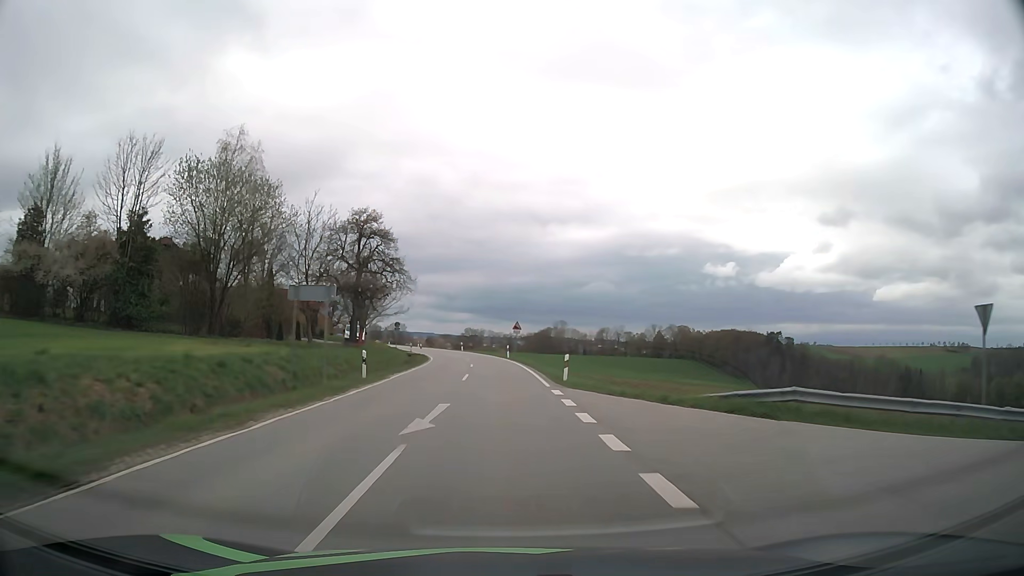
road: secondary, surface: asphalt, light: Day
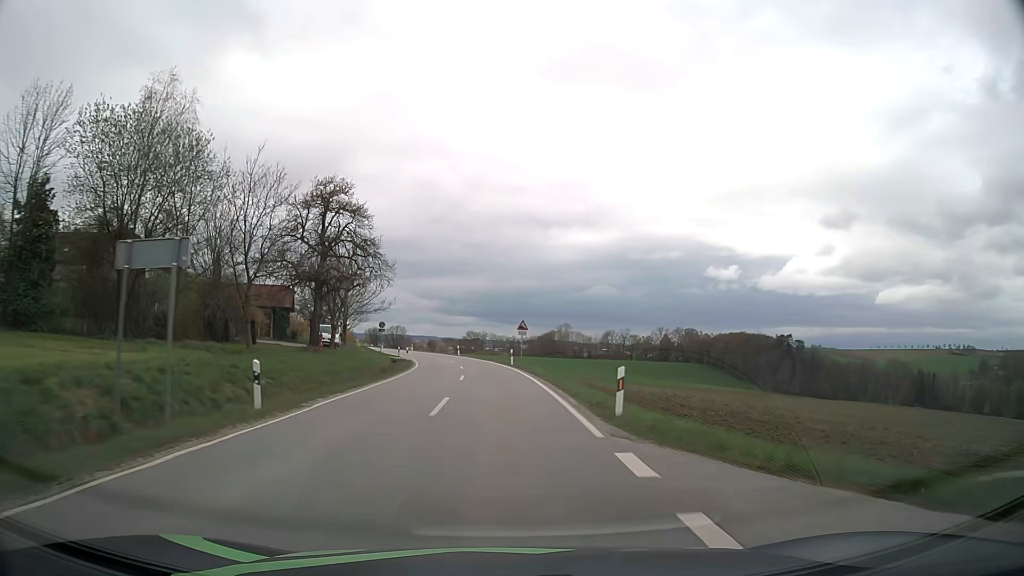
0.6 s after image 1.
(0.0, +10.7) m; 0°
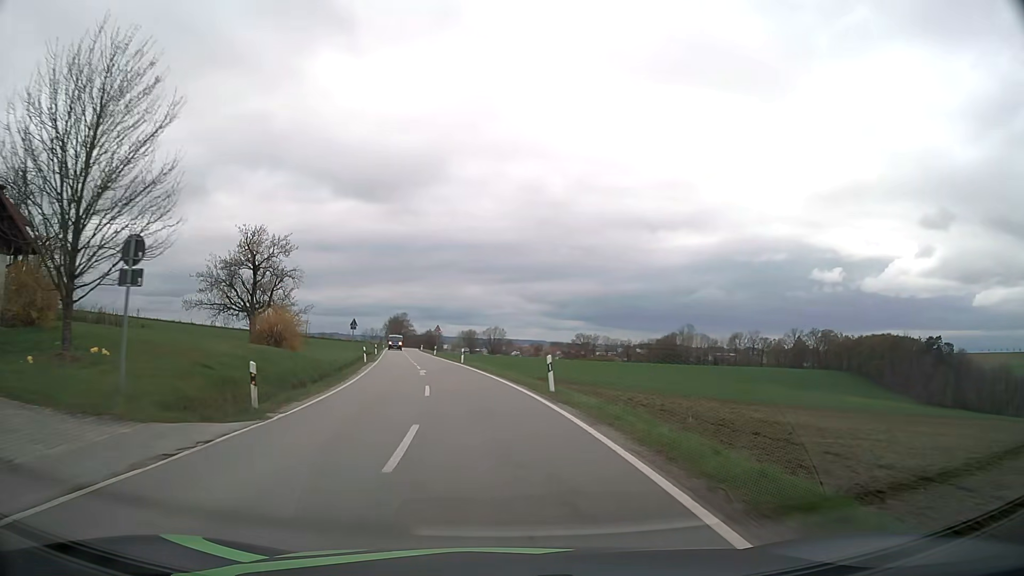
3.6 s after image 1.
(-2.8, +52.6) m; -9°
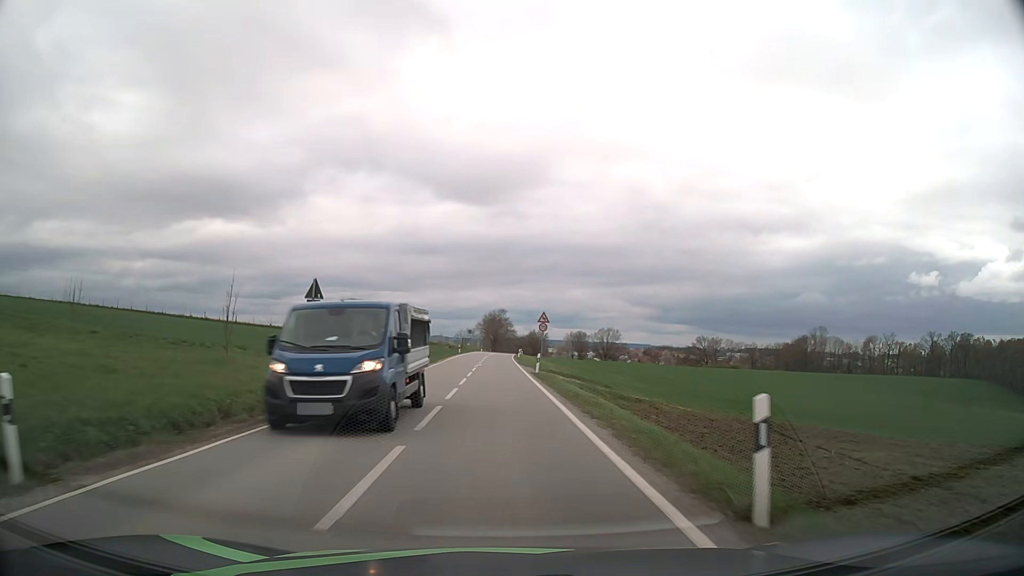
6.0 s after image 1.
(-4.2, +42.0) m; -9°
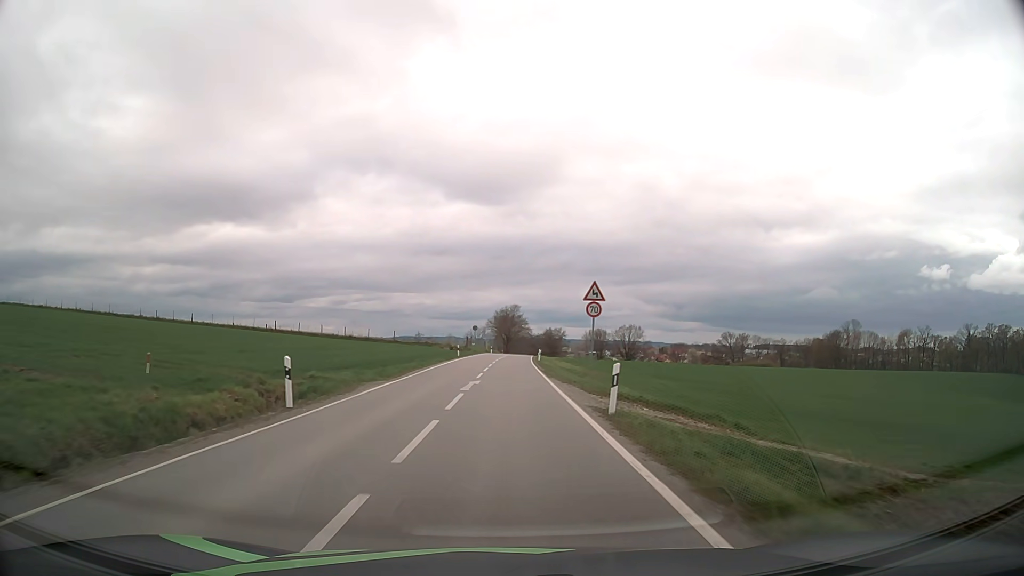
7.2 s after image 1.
(-0.1, +21.4) m; -1°
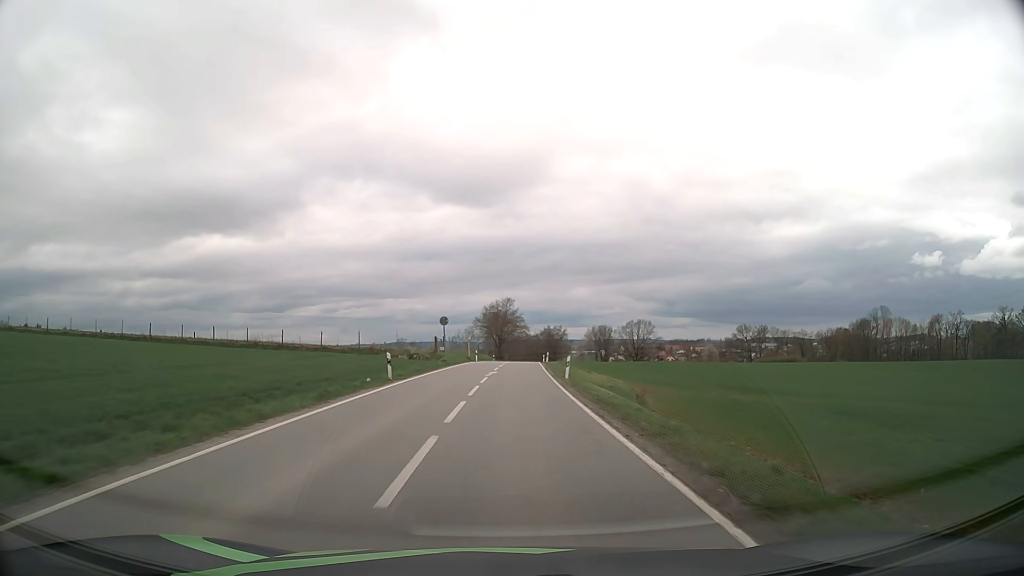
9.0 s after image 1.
(0.0, +32.3) m; +1°
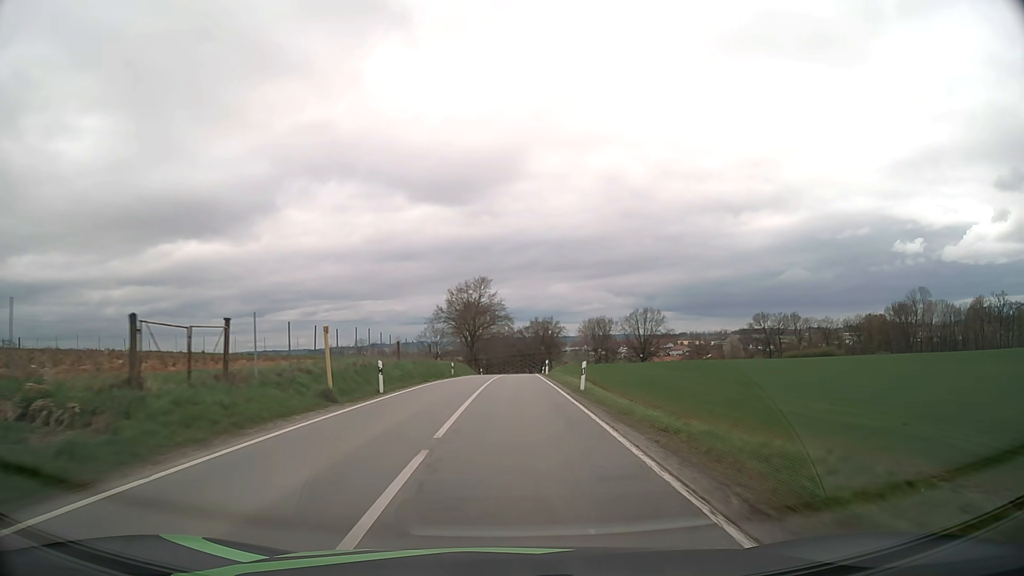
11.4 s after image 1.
(+0.7, +43.4) m; +2°
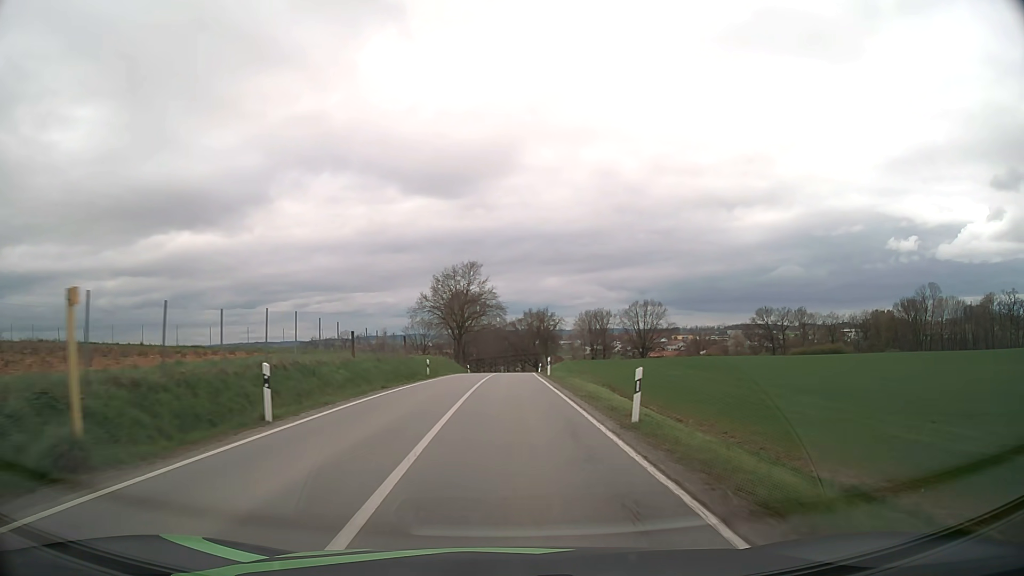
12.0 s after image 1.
(+0.1, +10.8) m; +1°
(0, +10) (0, +20) (0, +30) (0, +40) (0, +50) (+1, +60) (+1, +70) (+1, +80) (+1, +90) (+2, +100) m
